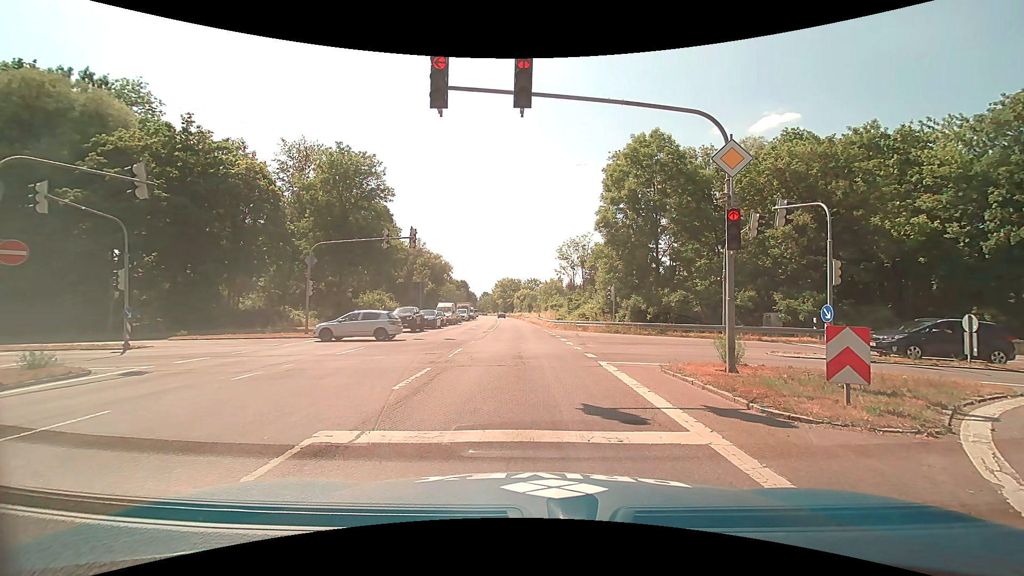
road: trunk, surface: asphalt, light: Day
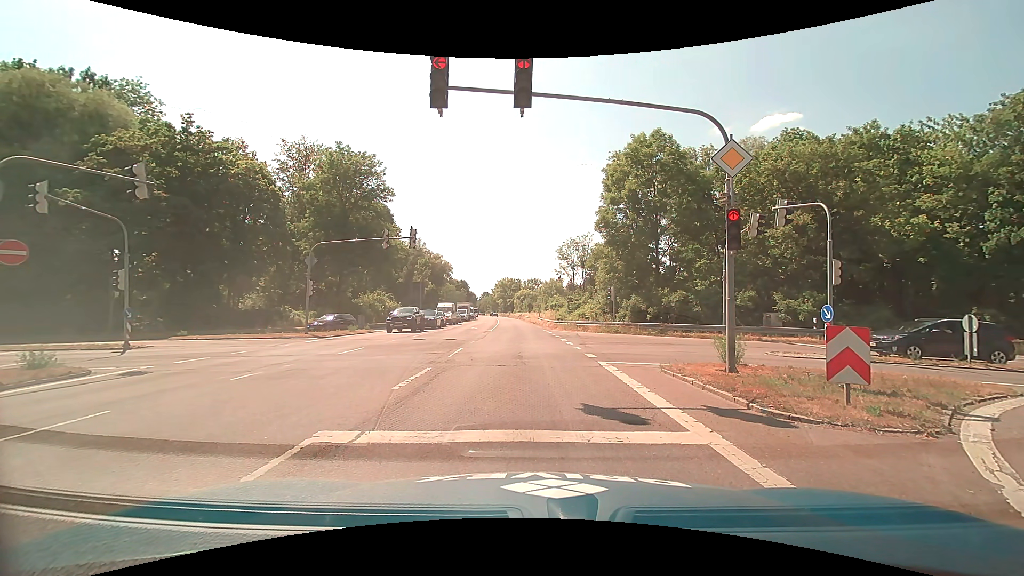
(0.0, 0.0) m; 0°
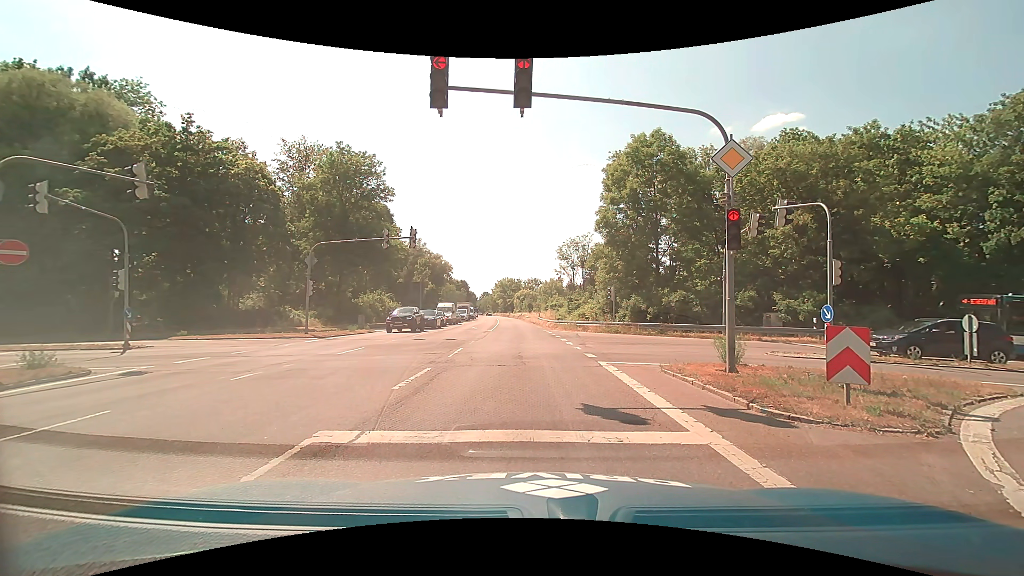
(0.0, 0.0) m; 0°
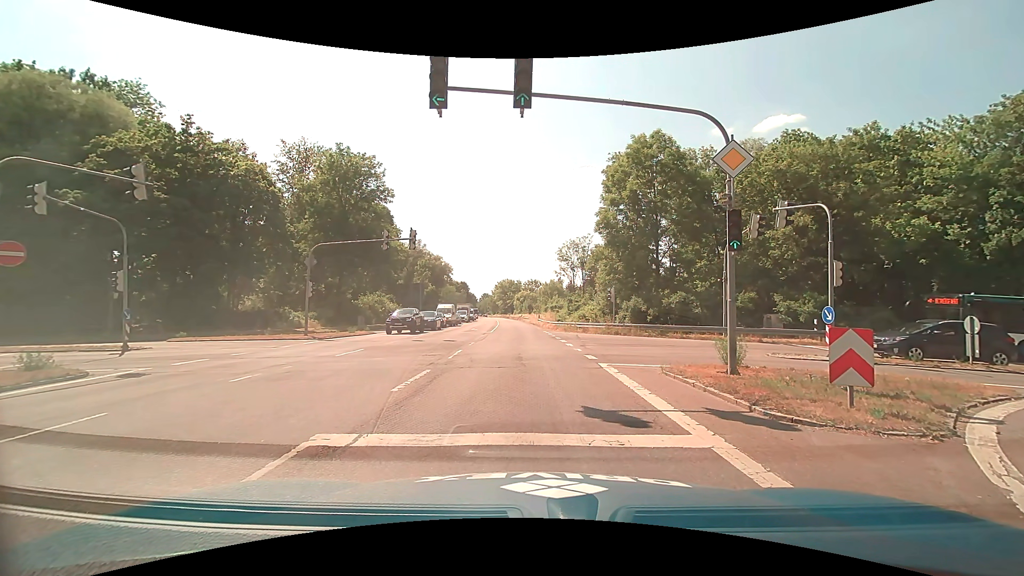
(0.0, 0.0) m; 0°
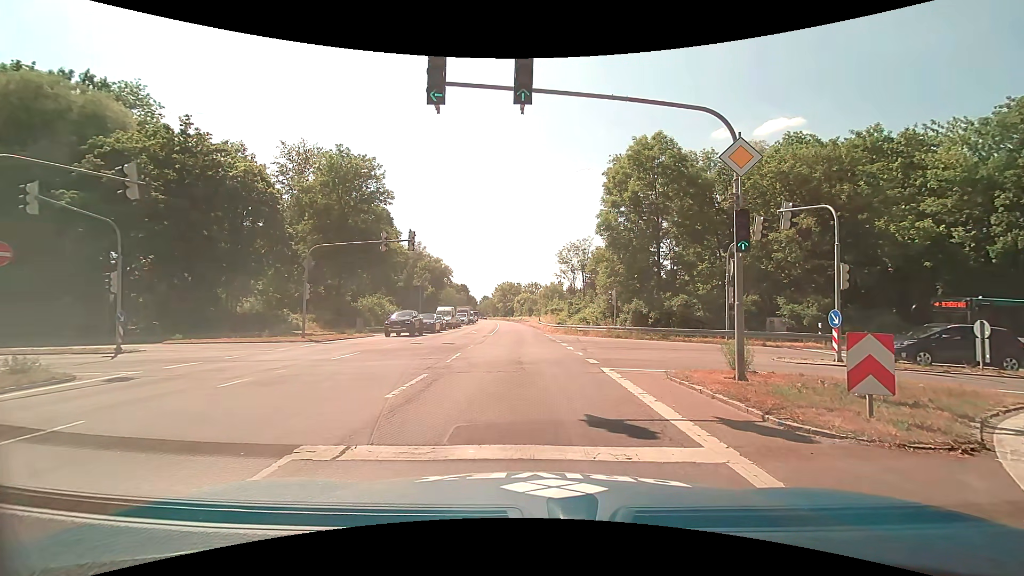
(0.0, +0.4) m; 0°
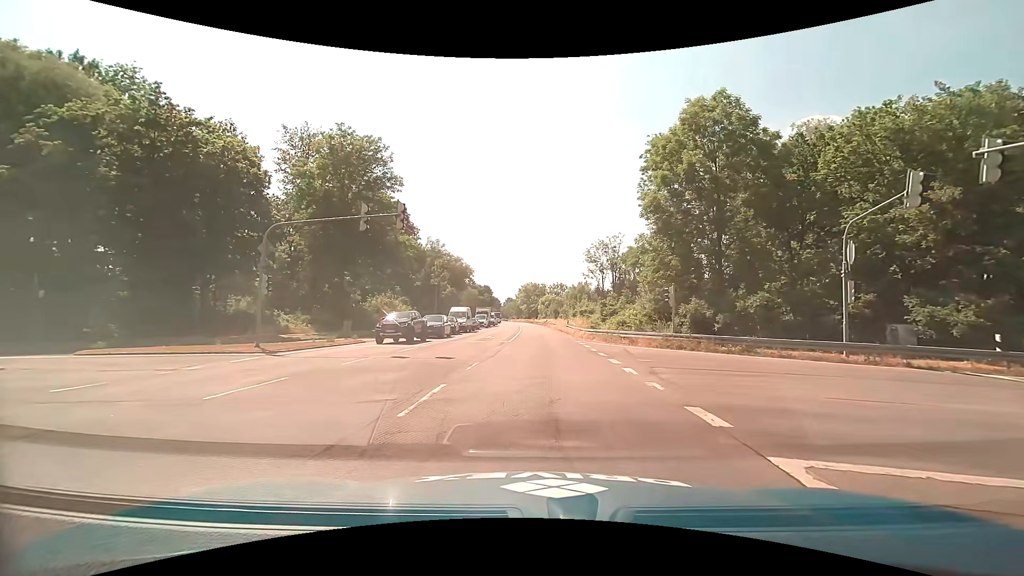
(-0.2, +8.0) m; -3°
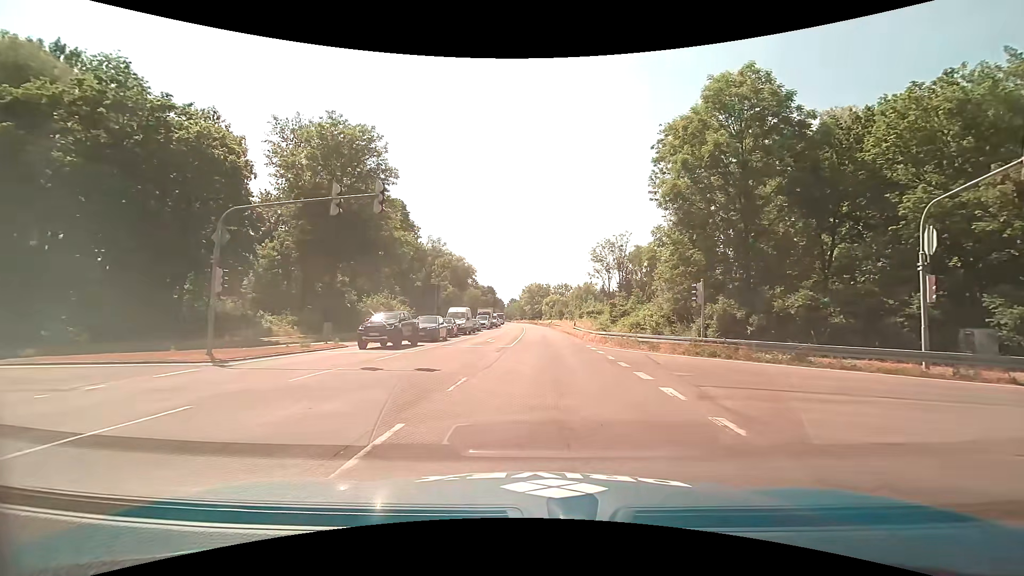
(0.0, +3.6) m; 0°
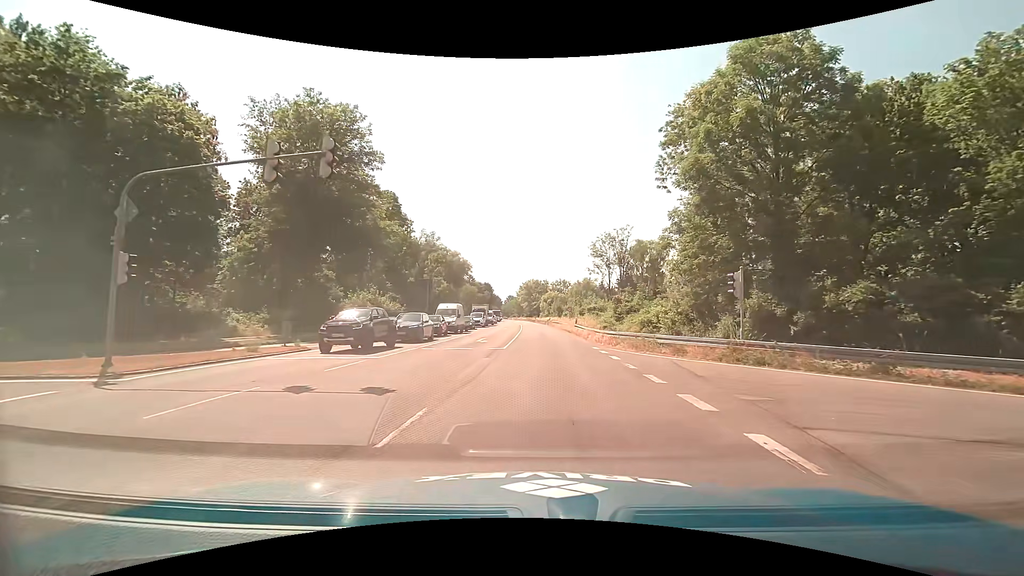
(0.0, +4.3) m; +1°
(0, +10) (0, +20) (0, +30) (0, +40) (0, +50) (0, +60) (0, +70) (-1, +80) (-1, +90) (-1, +100) m
